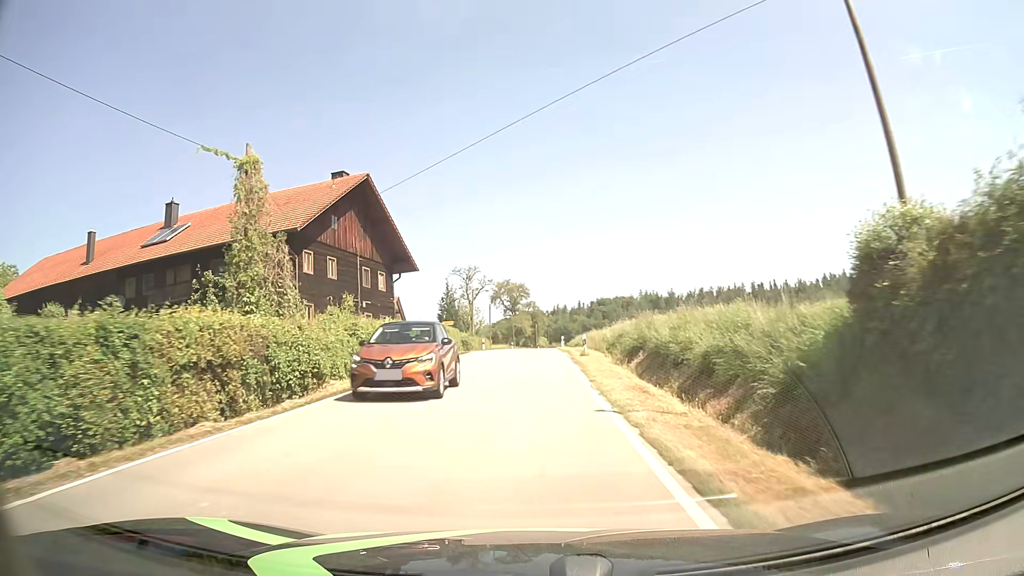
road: tertiary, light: Day
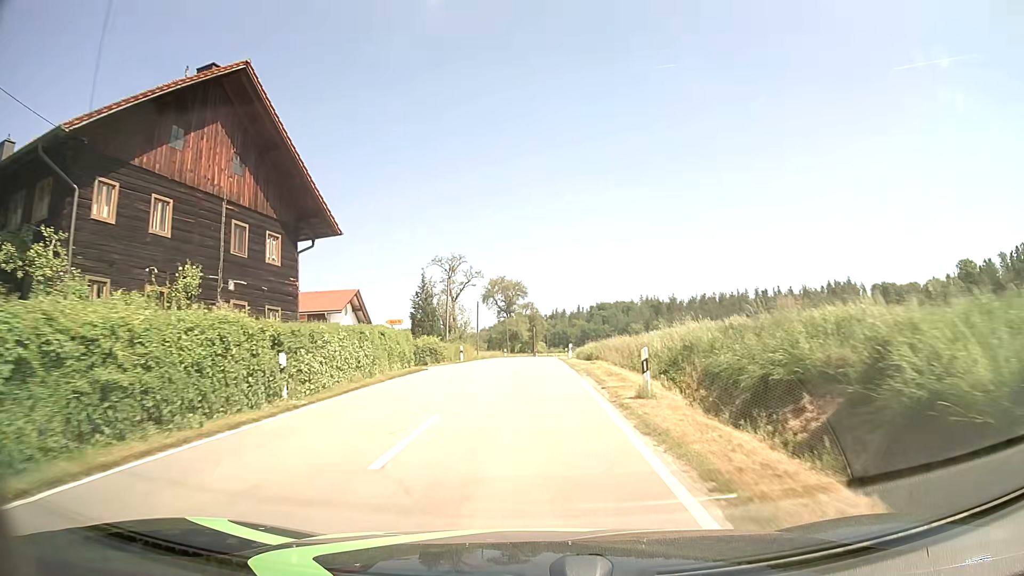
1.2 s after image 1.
(+0.1, +16.4) m; 0°
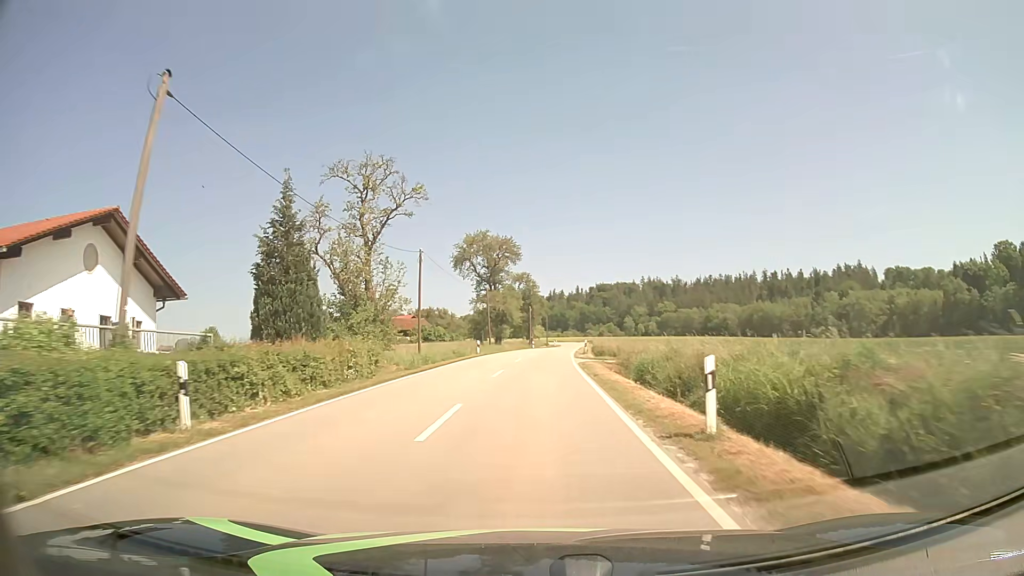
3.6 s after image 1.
(+0.1, +35.1) m; 0°
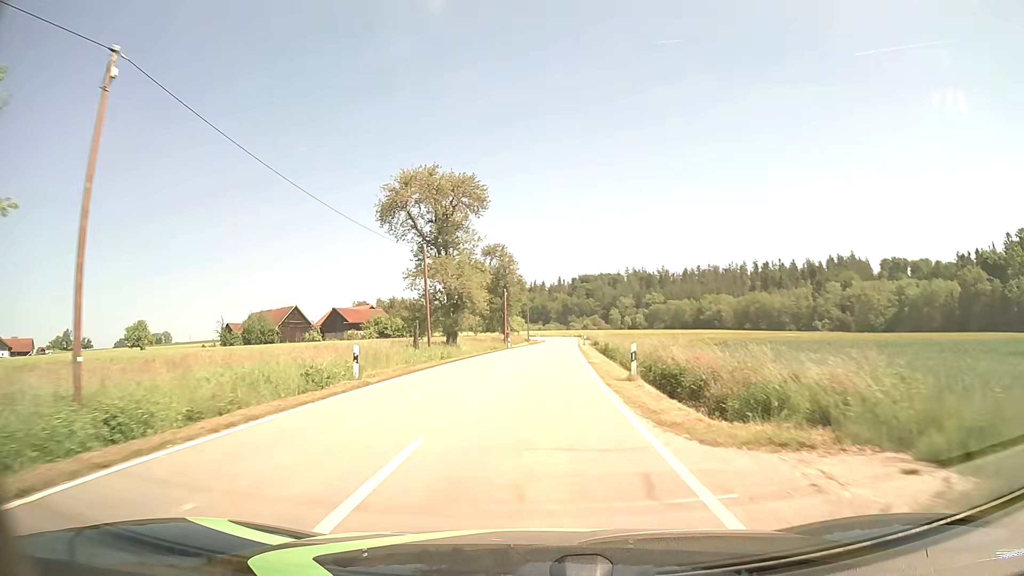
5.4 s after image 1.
(+0.3, +28.3) m; +2°
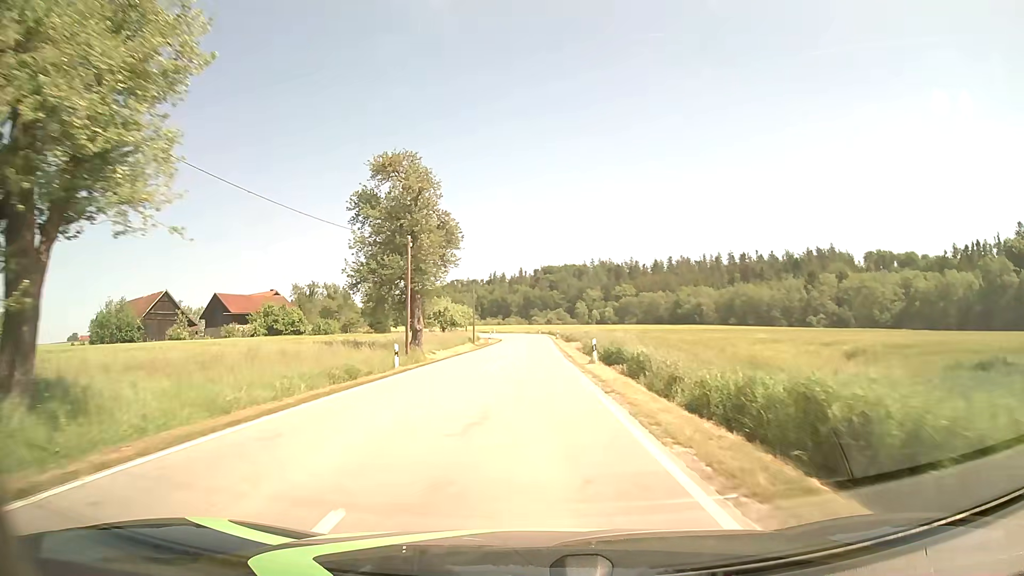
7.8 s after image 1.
(+1.1, +39.6) m; +3°
(0, +10) (0, +20) (0, +30) (0, +40) (0, +50) (0, +60) (0, +70) (0, +80) (-1, +90) (-2, +100) m
